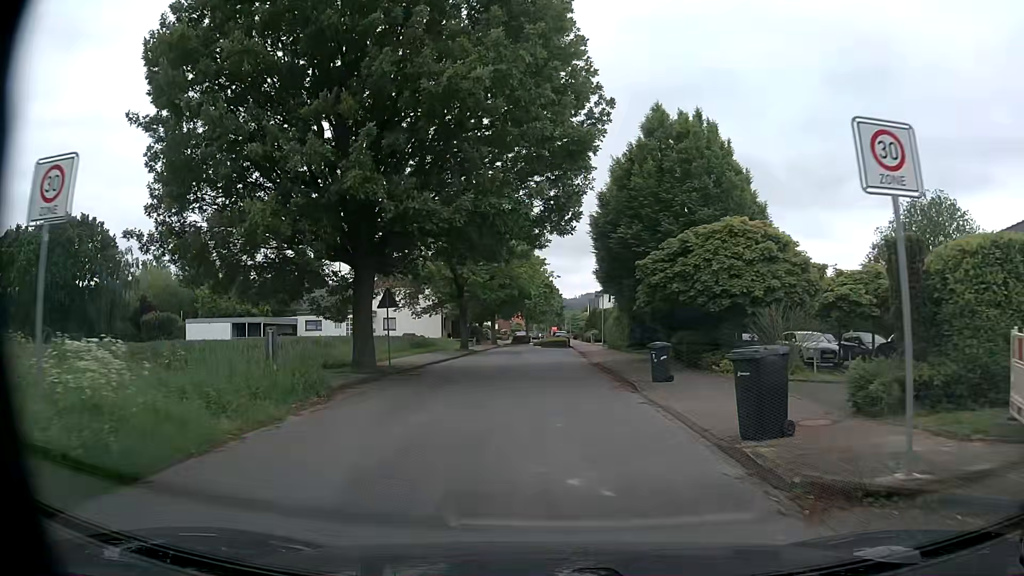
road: unclassified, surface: asphalt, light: Day
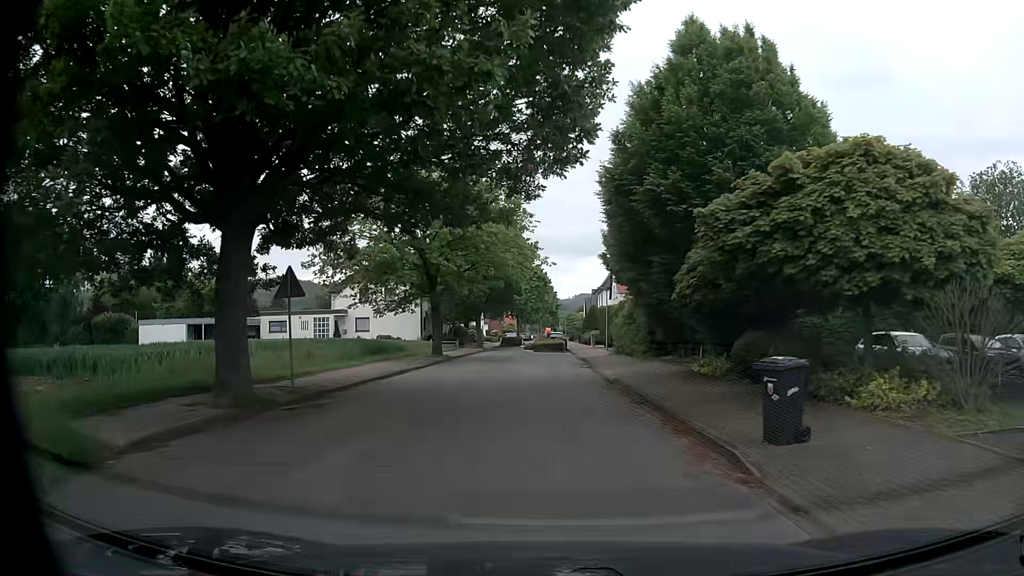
(0.0, +8.9) m; 0°
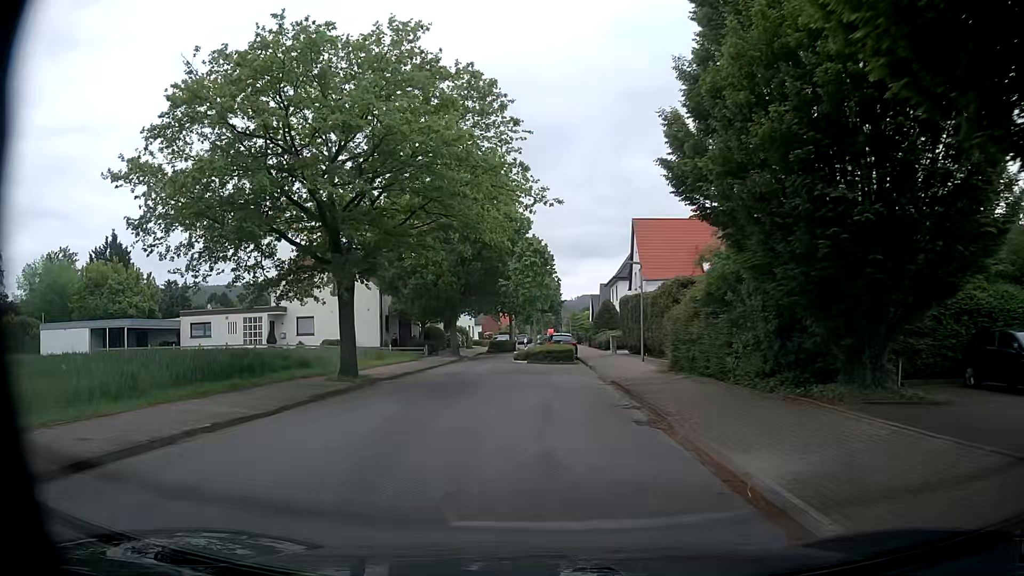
(0.0, +17.0) m; -1°
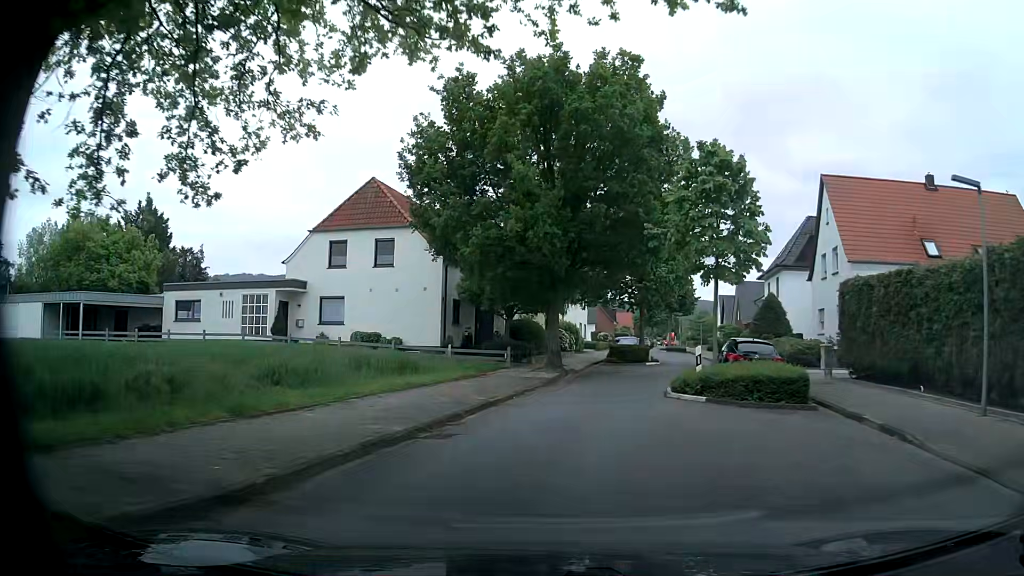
(-1.5, +17.8) m; -8°
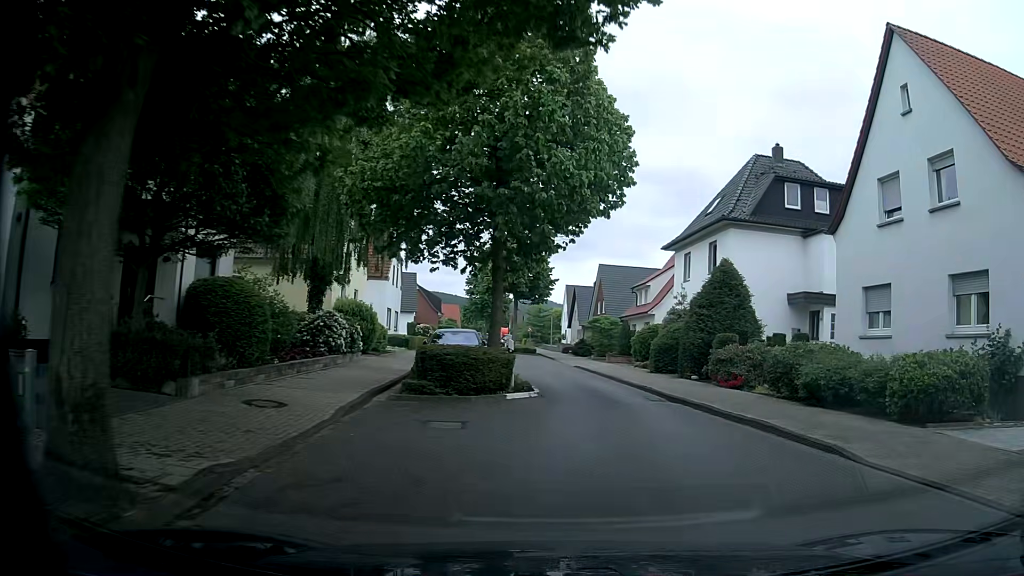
(+1.7, +21.3) m; +14°
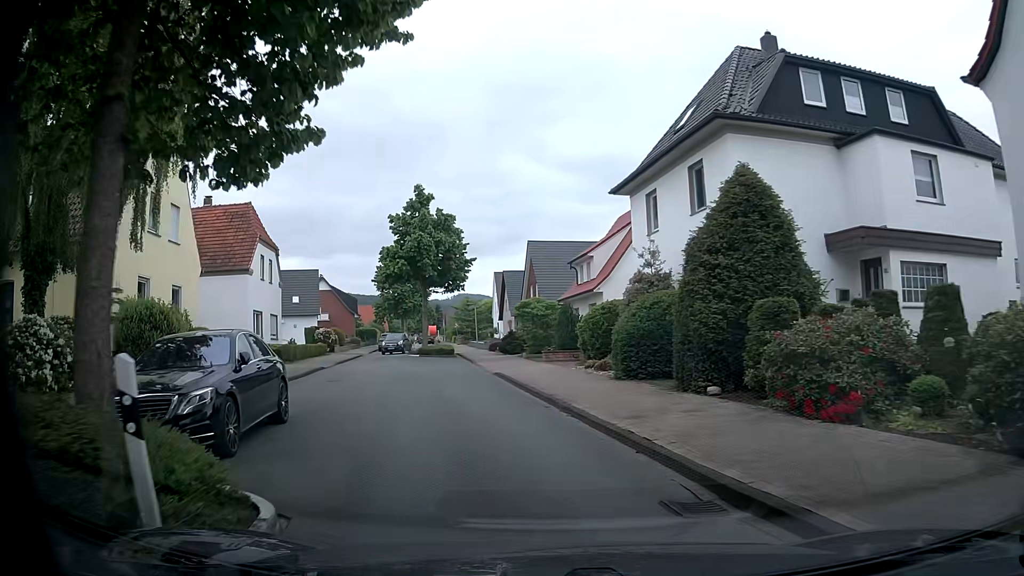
(+1.3, +12.1) m; +6°
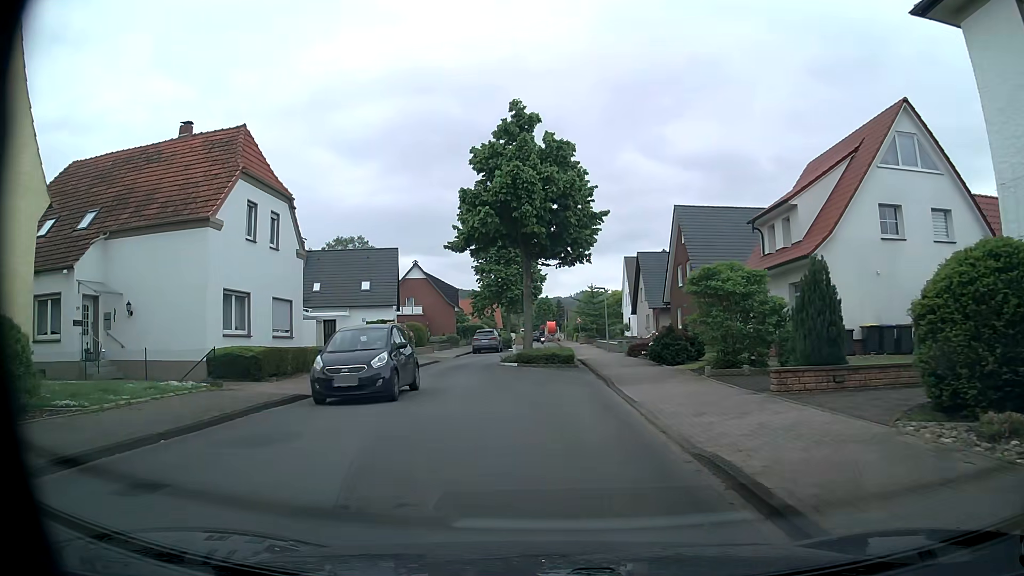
(-1.9, +16.2) m; -11°
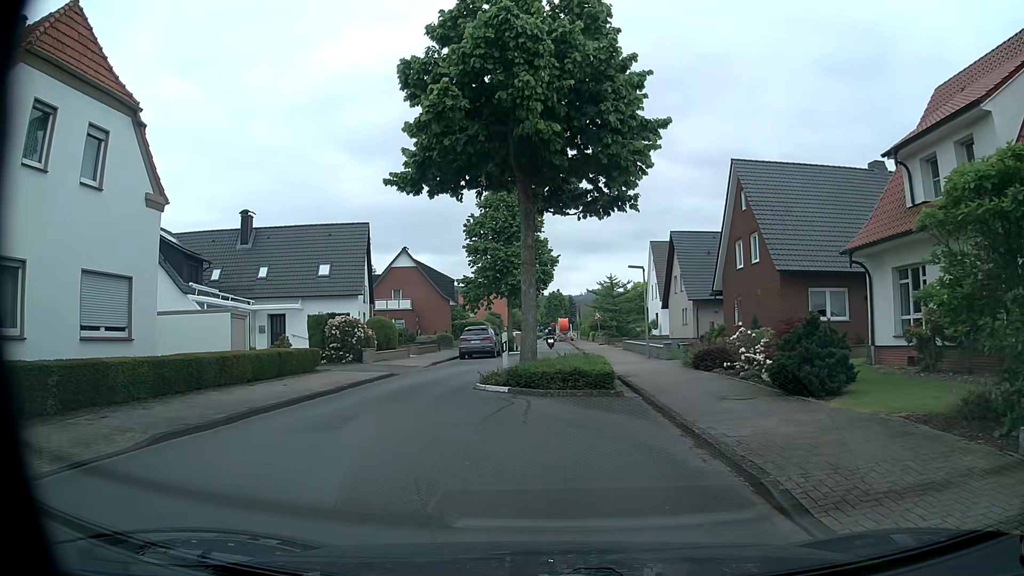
(-0.2, +12.1) m; -1°
